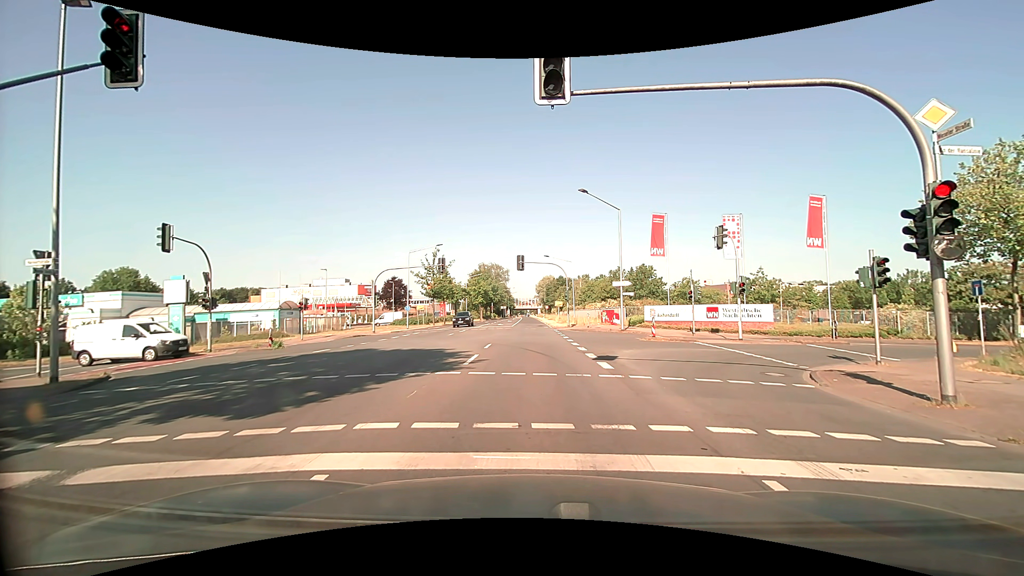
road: secondary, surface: asphalt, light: Day
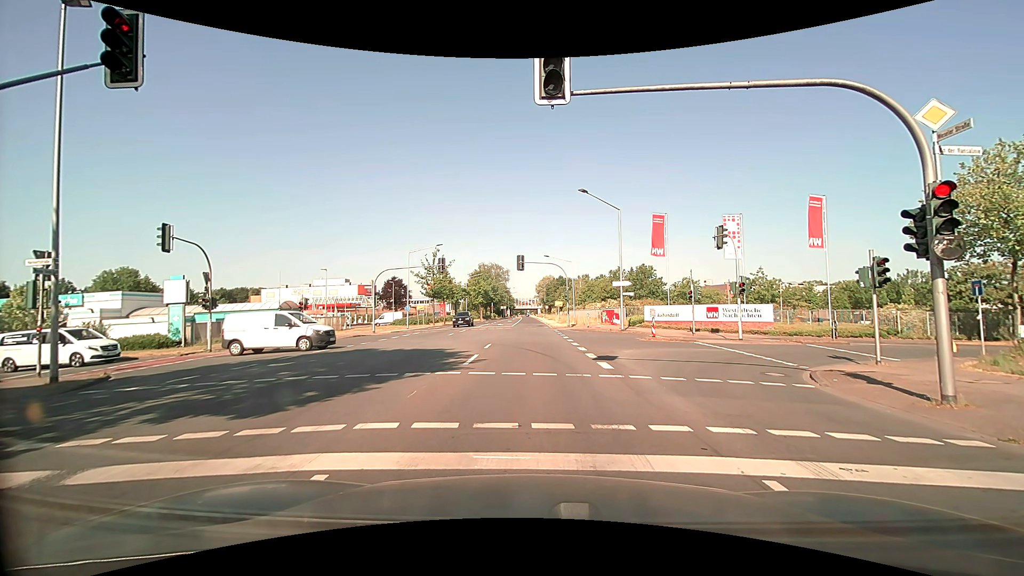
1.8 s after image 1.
(0.0, 0.0) m; 0°
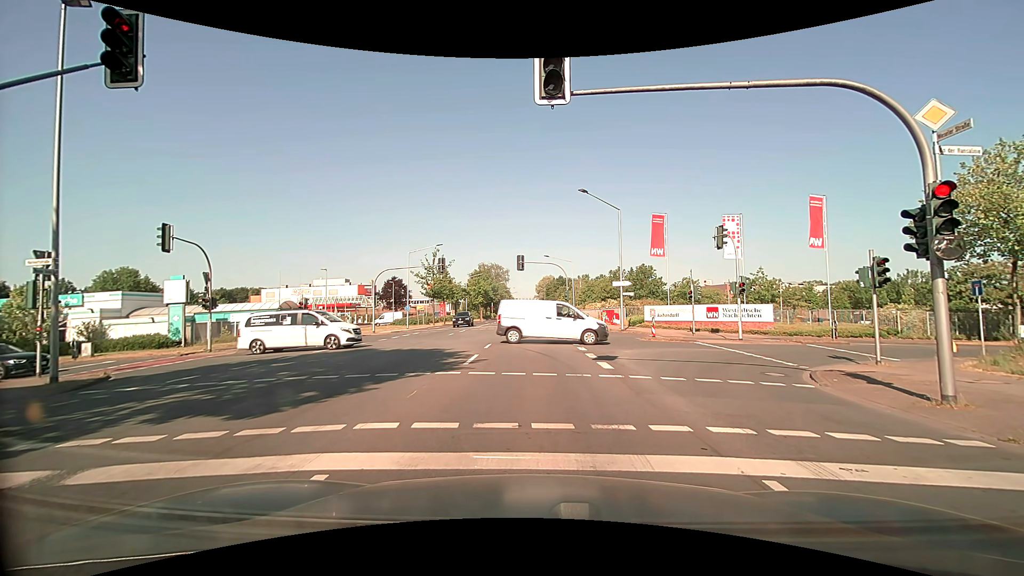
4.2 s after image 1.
(0.0, 0.0) m; 0°
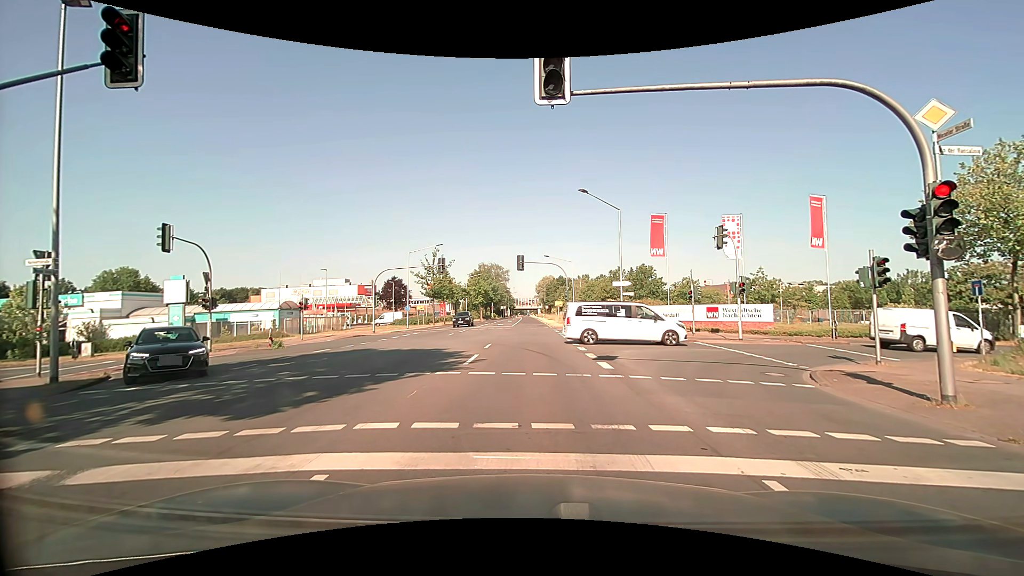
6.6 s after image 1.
(0.0, 0.0) m; 0°
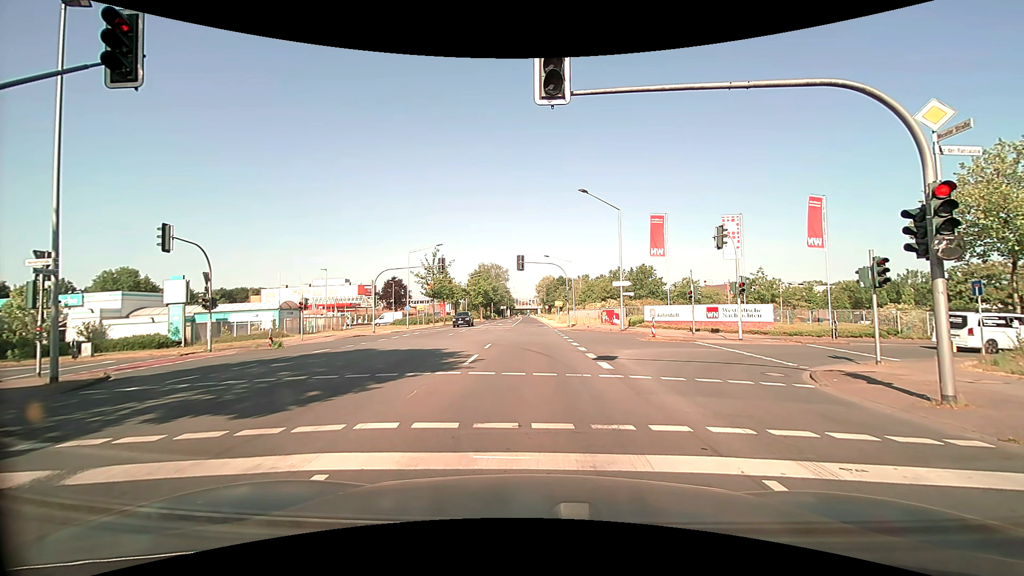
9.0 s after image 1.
(0.0, 0.0) m; 0°
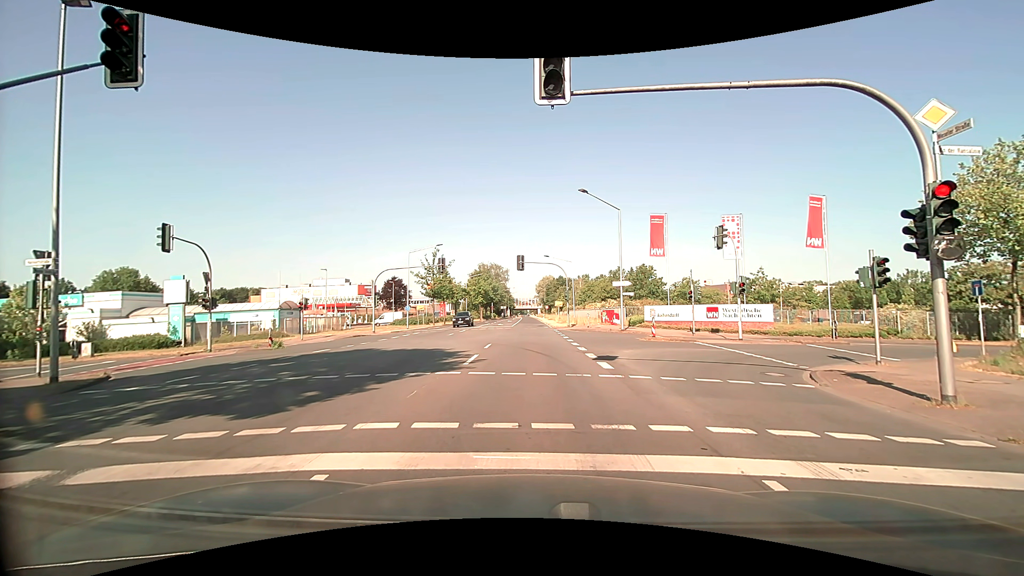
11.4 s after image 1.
(0.0, 0.0) m; 0°
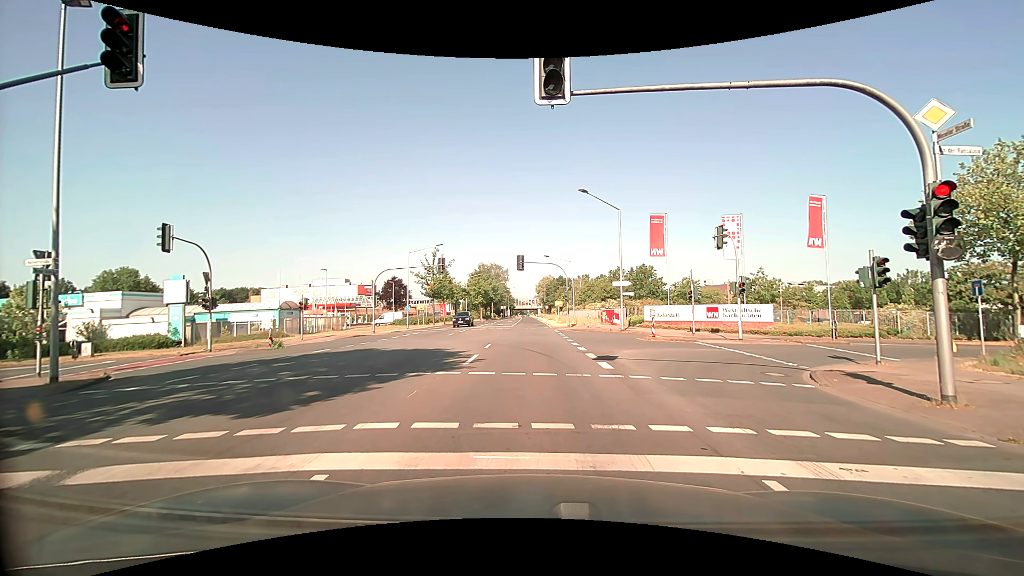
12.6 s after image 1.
(0.0, 0.0) m; 0°
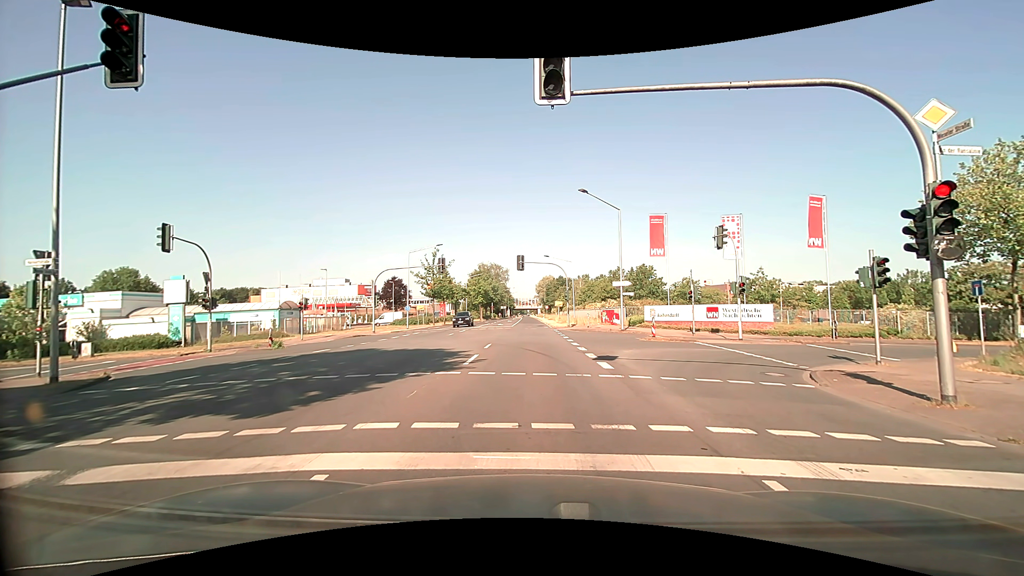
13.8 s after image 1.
(0.0, 0.0) m; 0°
(0, +10) (0, +20) (0, +30) (+1, +40) (+1, +50) (+1, +60) (+1, +70) (+1, +80) (+1, +90) (+1, +100) m
